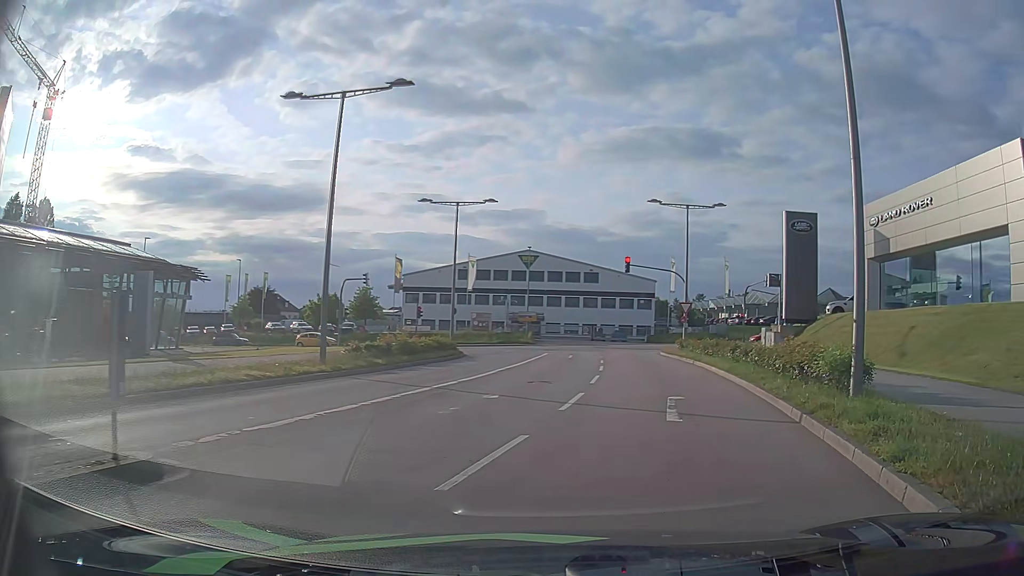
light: Day
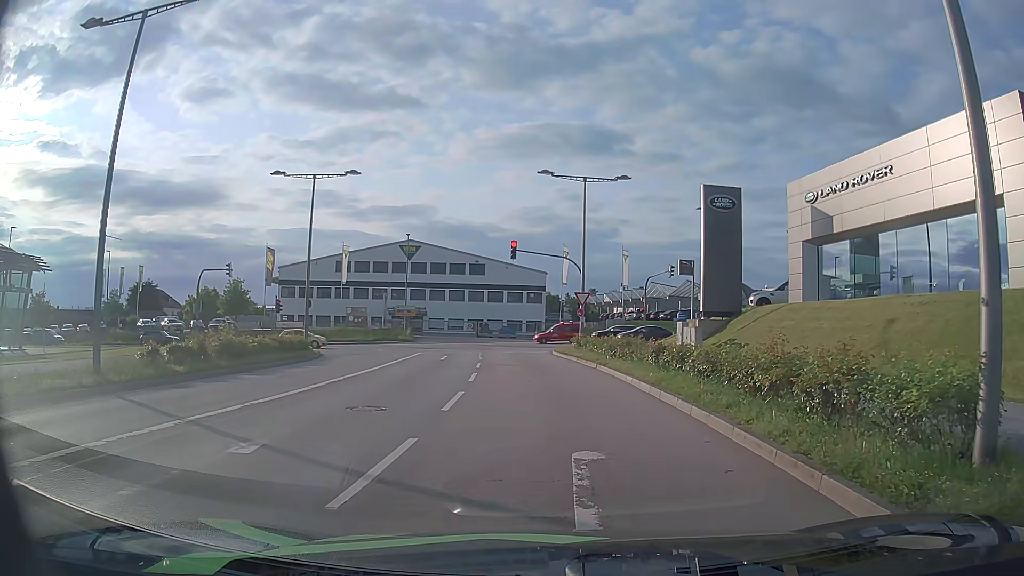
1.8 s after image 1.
(+0.8, +6.6) m; +10°
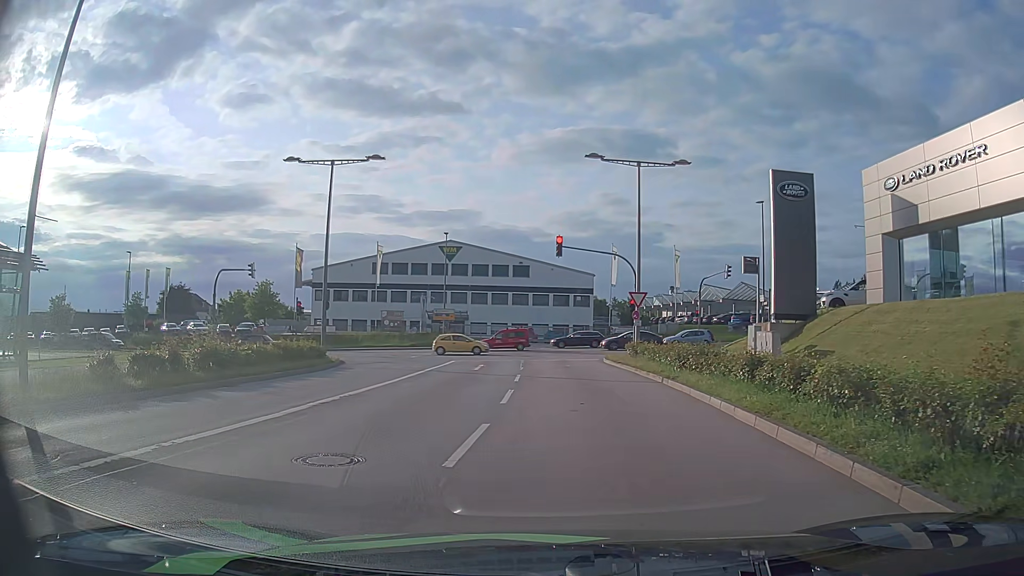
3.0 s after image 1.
(-0.1, +4.2) m; -3°
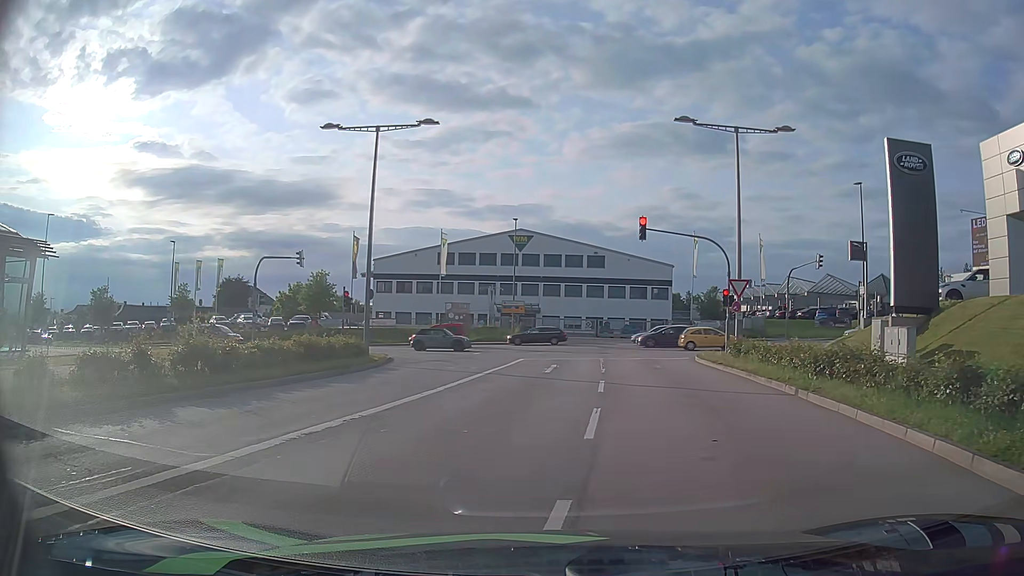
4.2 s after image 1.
(-0.3, +4.7) m; -7°
